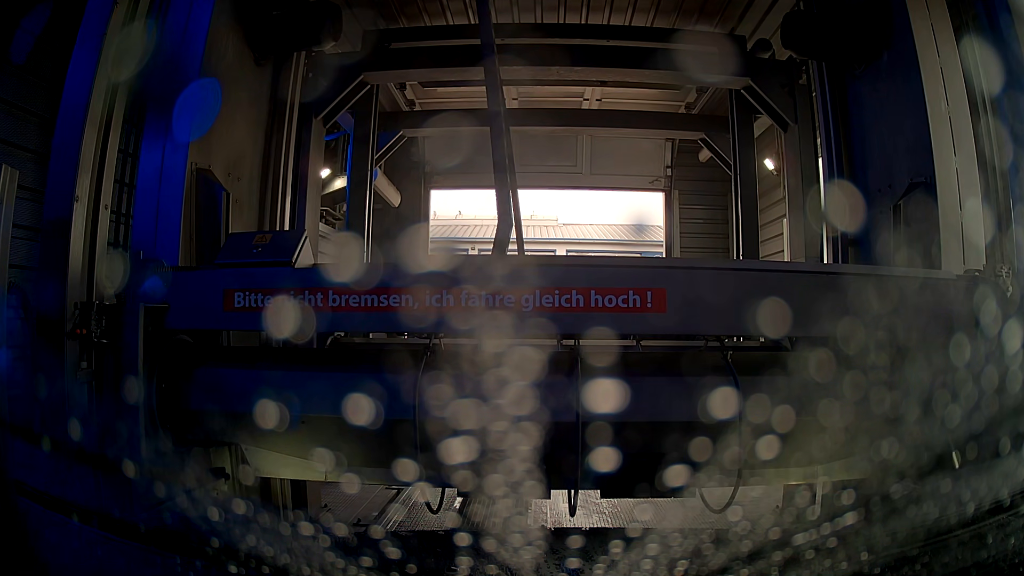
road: service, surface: asphalt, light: Day
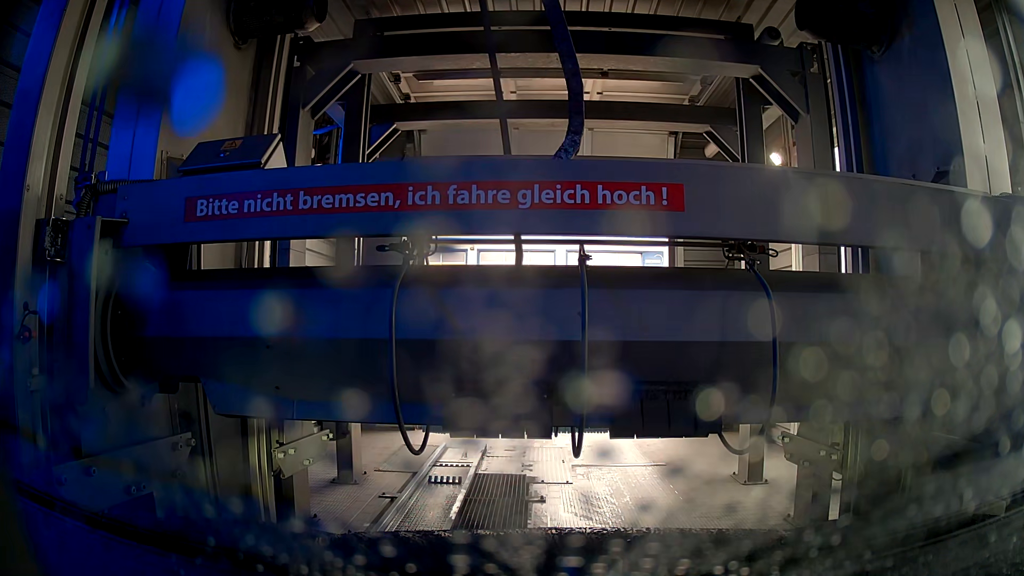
(0.0, +0.2) m; 0°
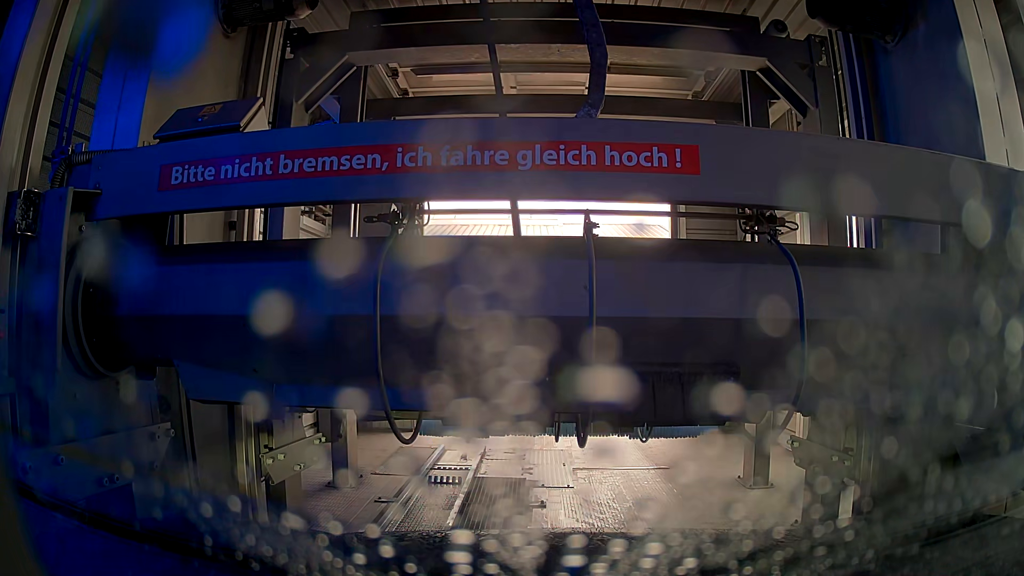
(0.0, +0.1) m; 0°
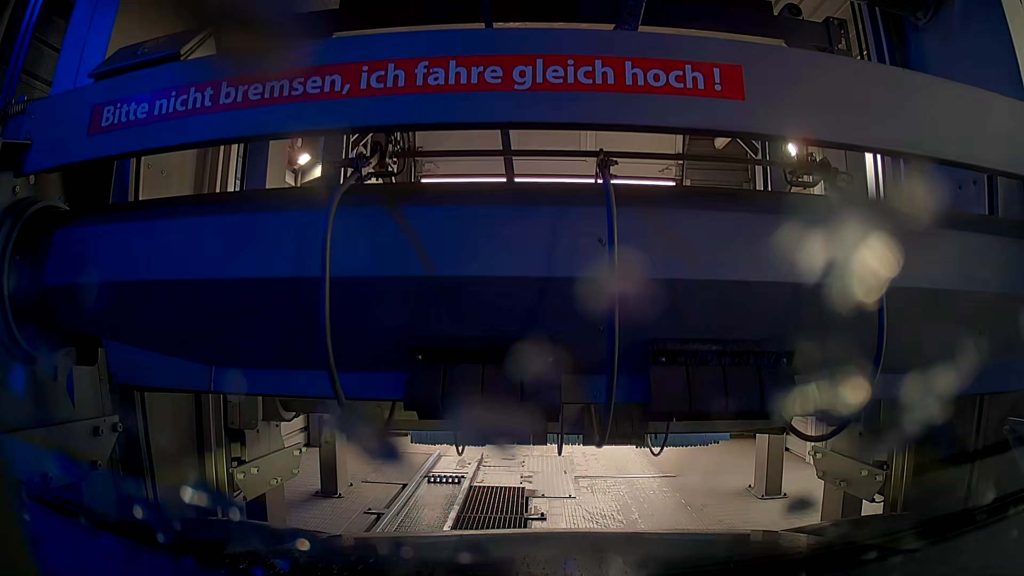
(0.0, +0.2) m; 0°
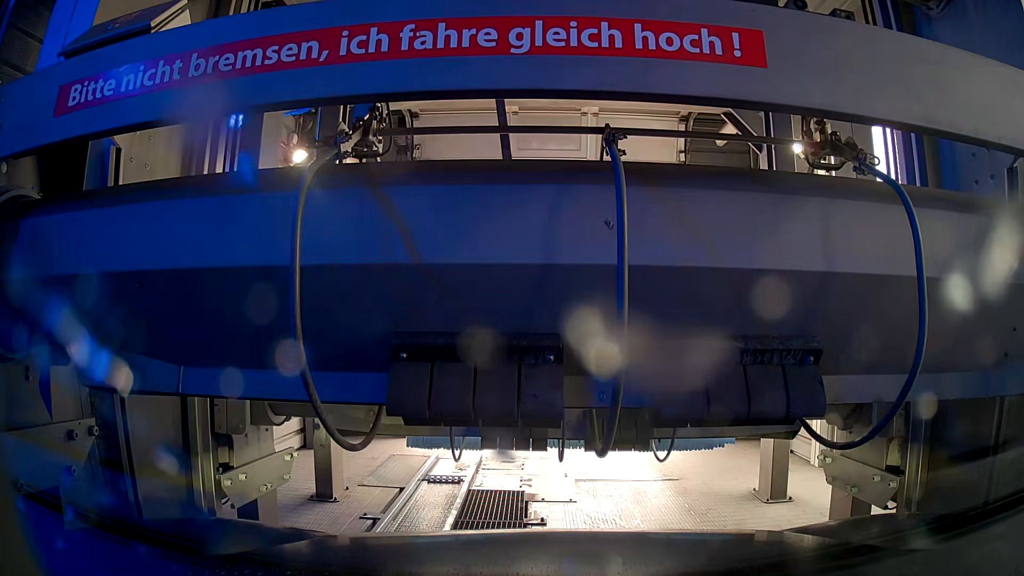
(0.0, +0.1) m; 0°
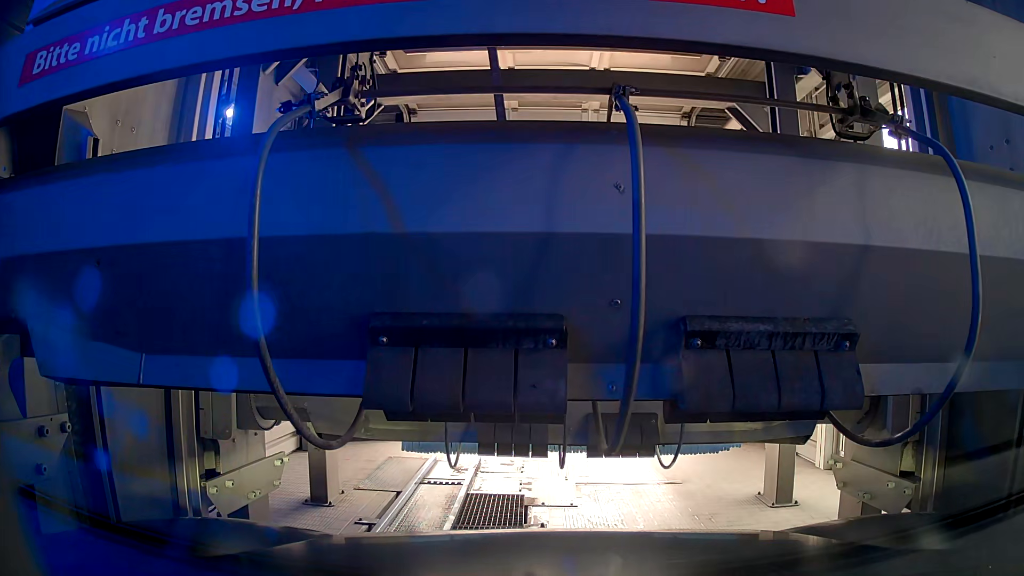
(0.0, +0.1) m; 0°
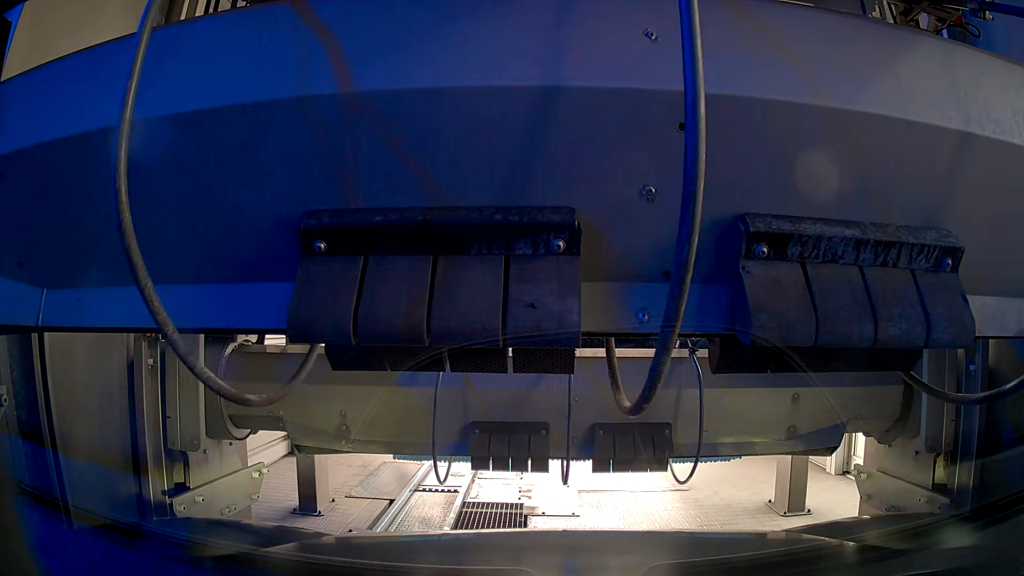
(0.0, +0.1) m; 0°
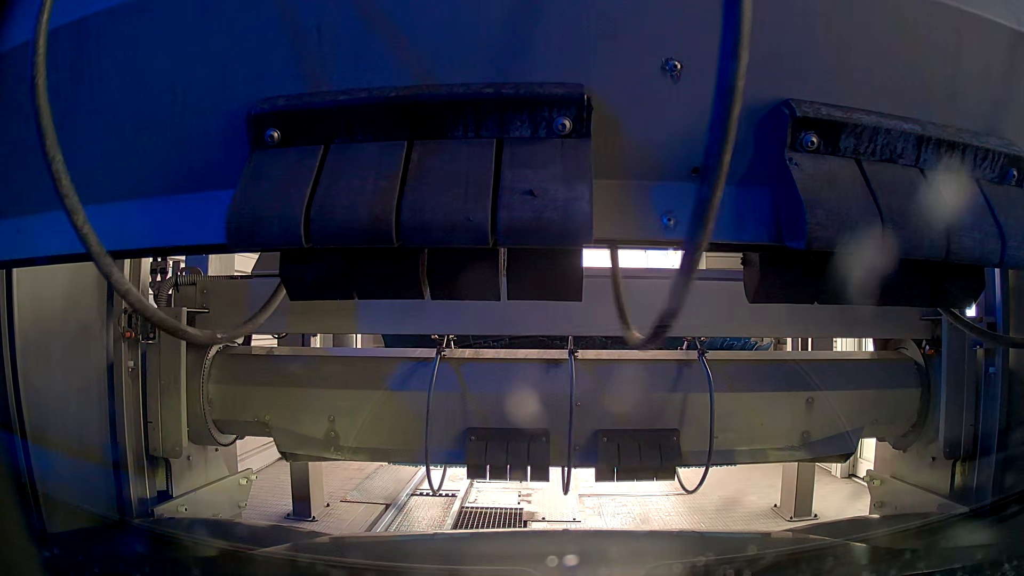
(0.0, +0.1) m; 0°
